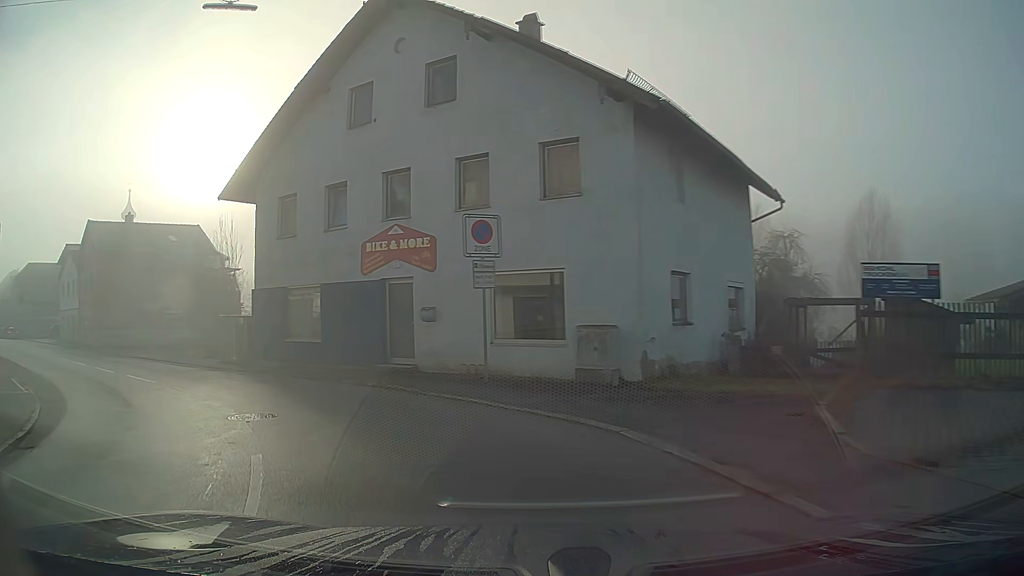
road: secondary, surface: asphalt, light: Day
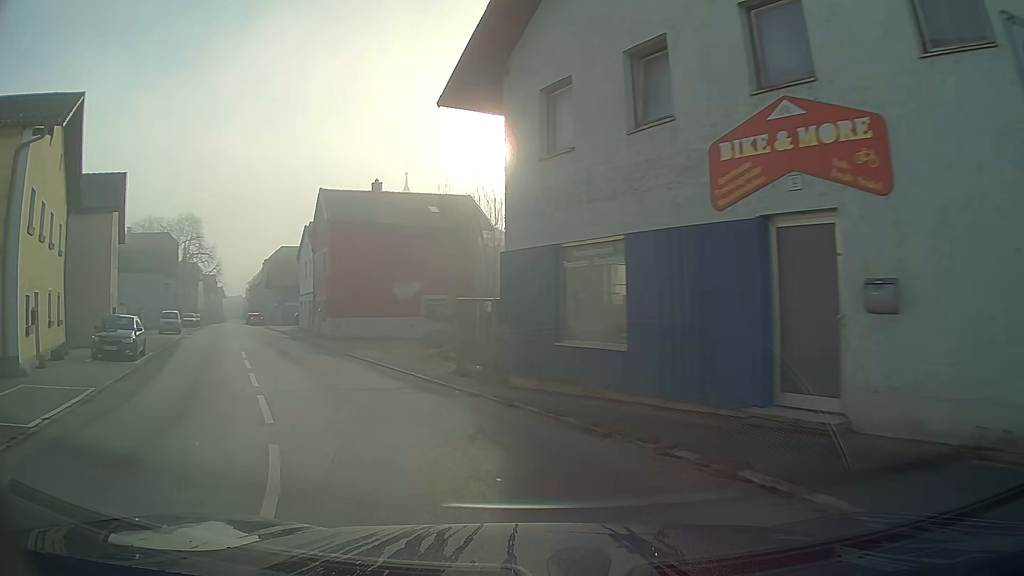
(-2.1, +9.1) m; -25°
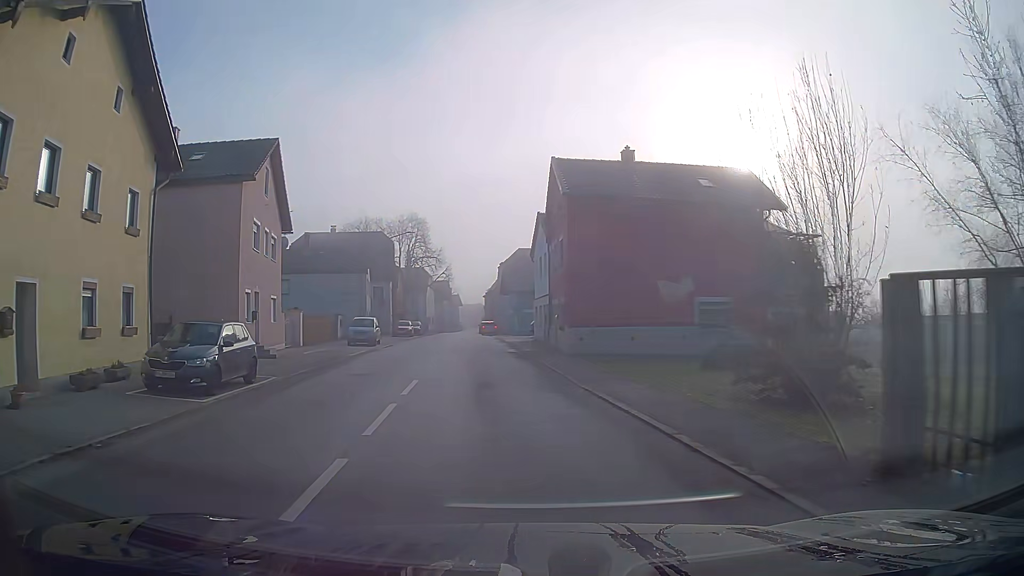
(-1.9, +9.9) m; -17°
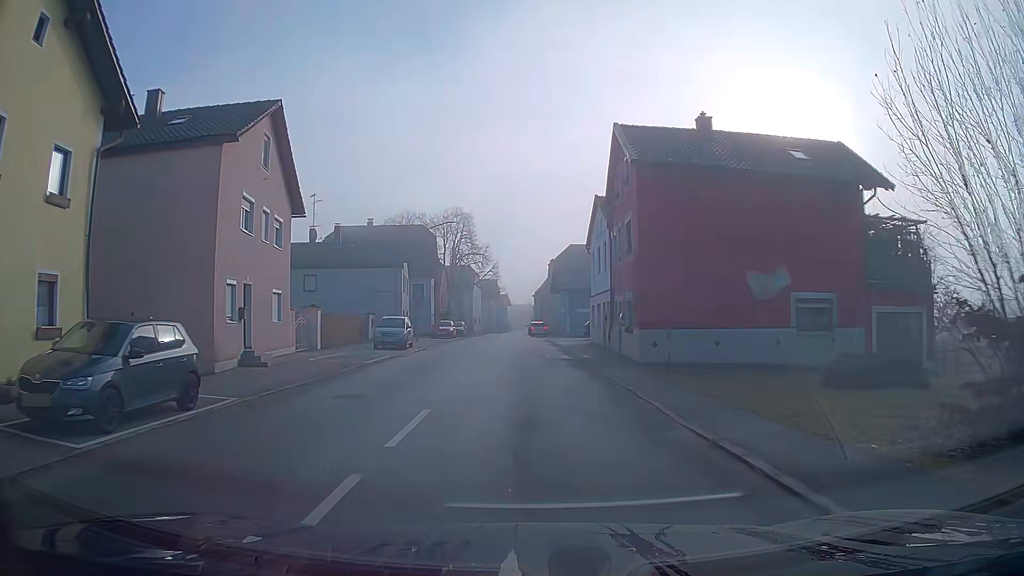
(-0.2, +5.5) m; -3°
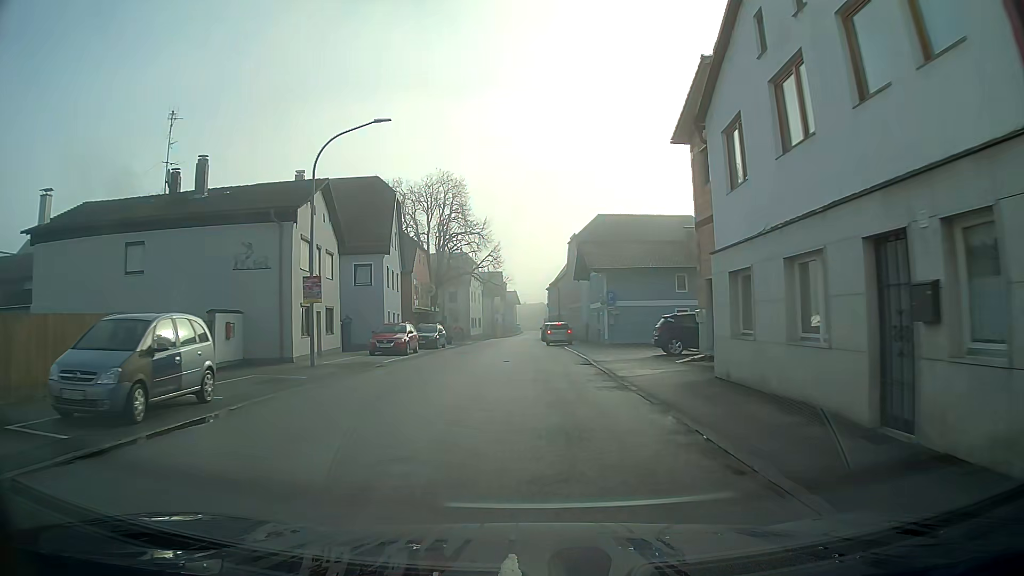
(-0.1, +24.6) m; -1°
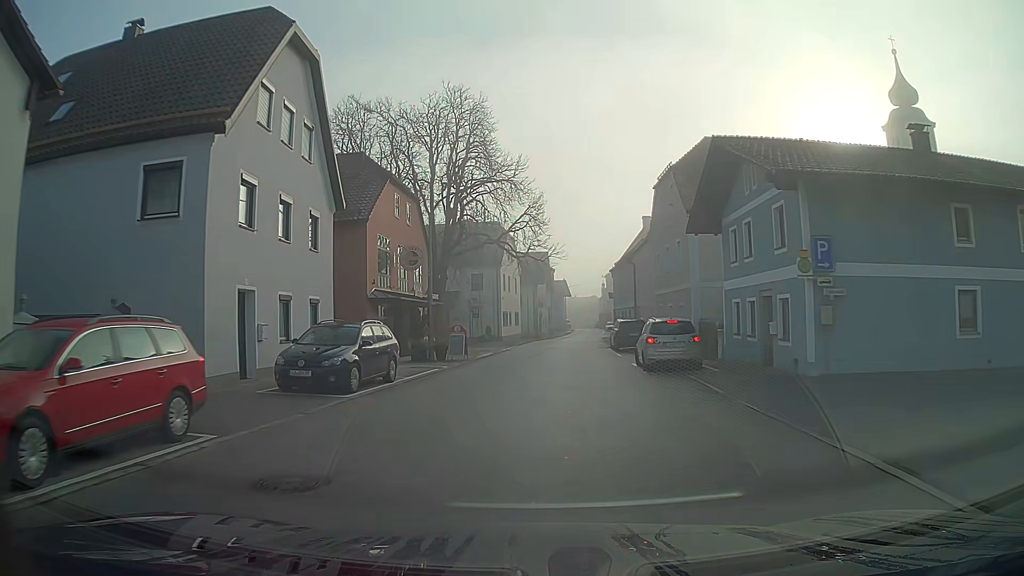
(-1.0, +25.9) m; -4°
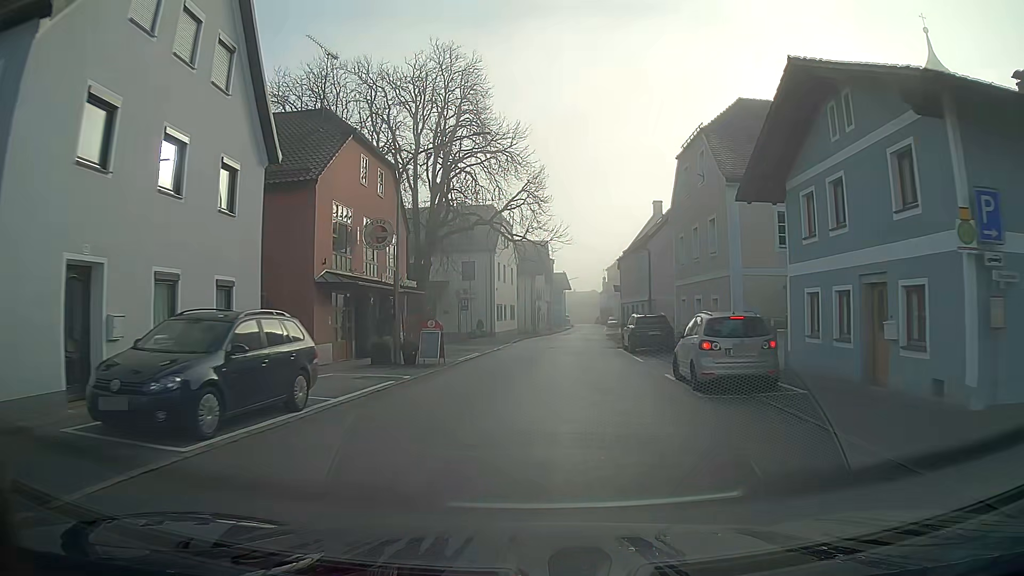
(0.0, +6.5) m; +1°
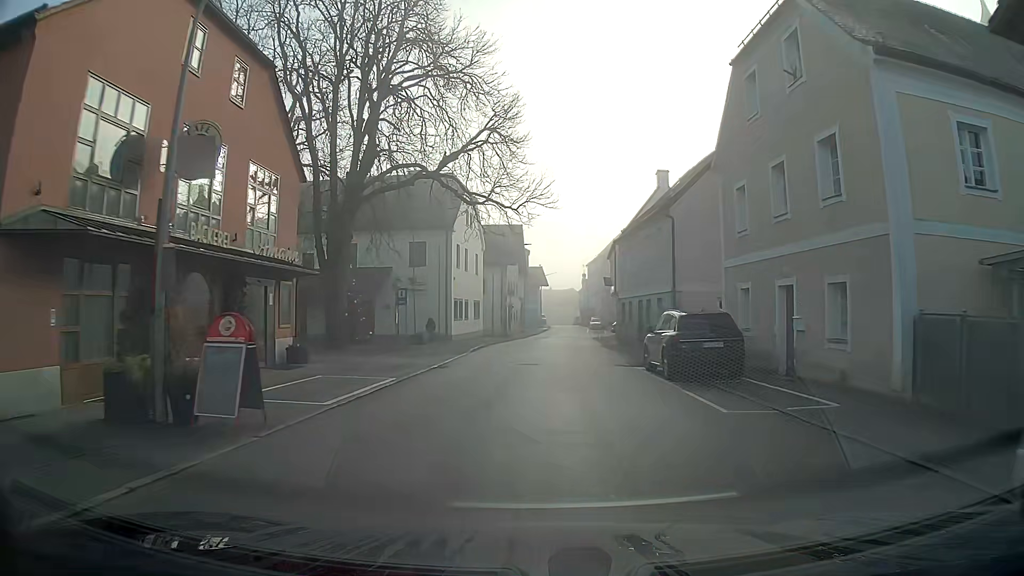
(+0.2, +13.0) m; +2°
